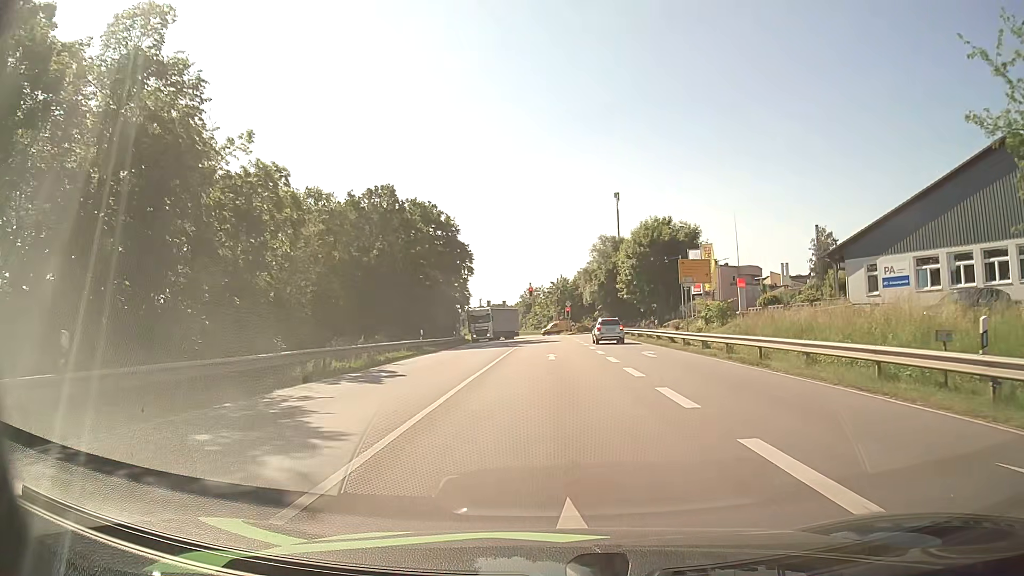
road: primary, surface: asphalt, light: Day
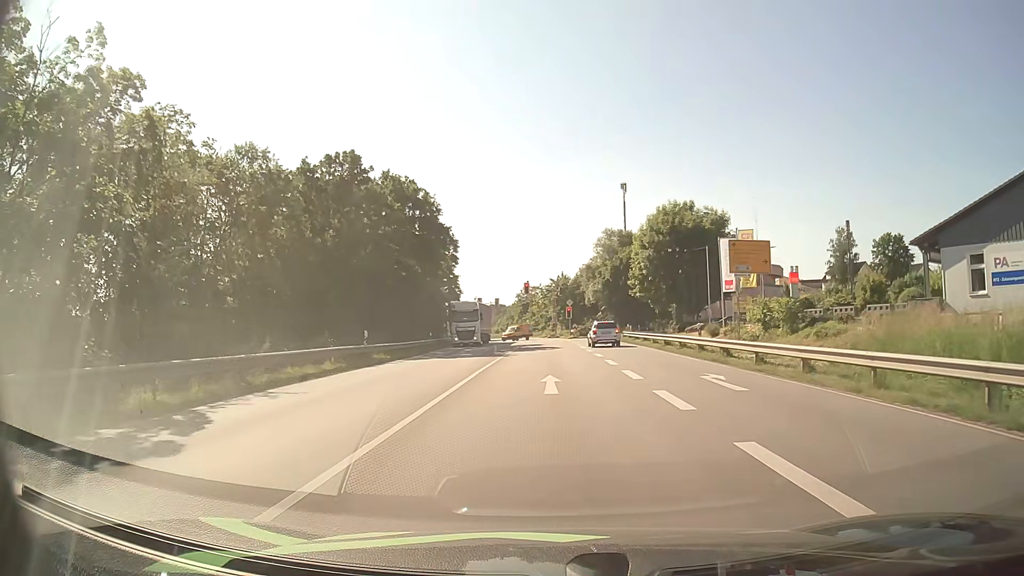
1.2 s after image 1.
(0.0, +11.8) m; 0°
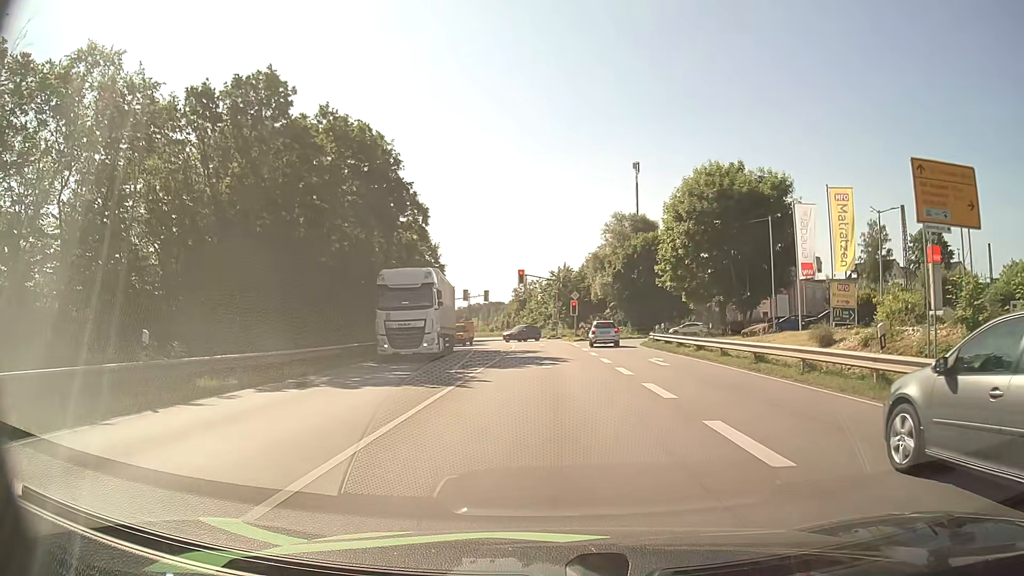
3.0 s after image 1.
(0.0, +16.3) m; 0°
(0, +10) (0, +20) (0, +30) (0, +40) (0, +50) (-1, +60) (-1, +70) (-2, +80) (-4, +90) (-5, +100) m
